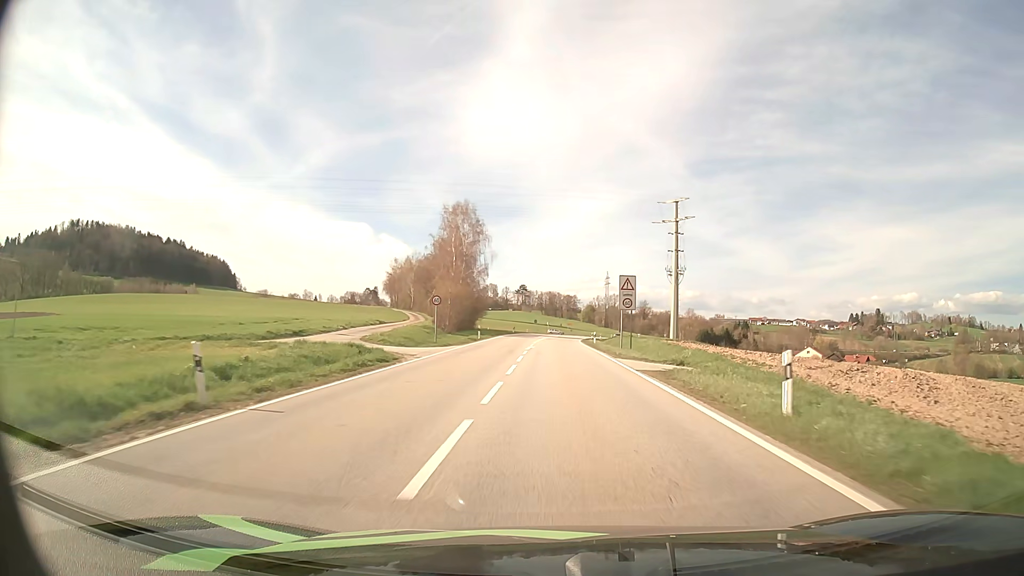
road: secondary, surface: asphalt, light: Day
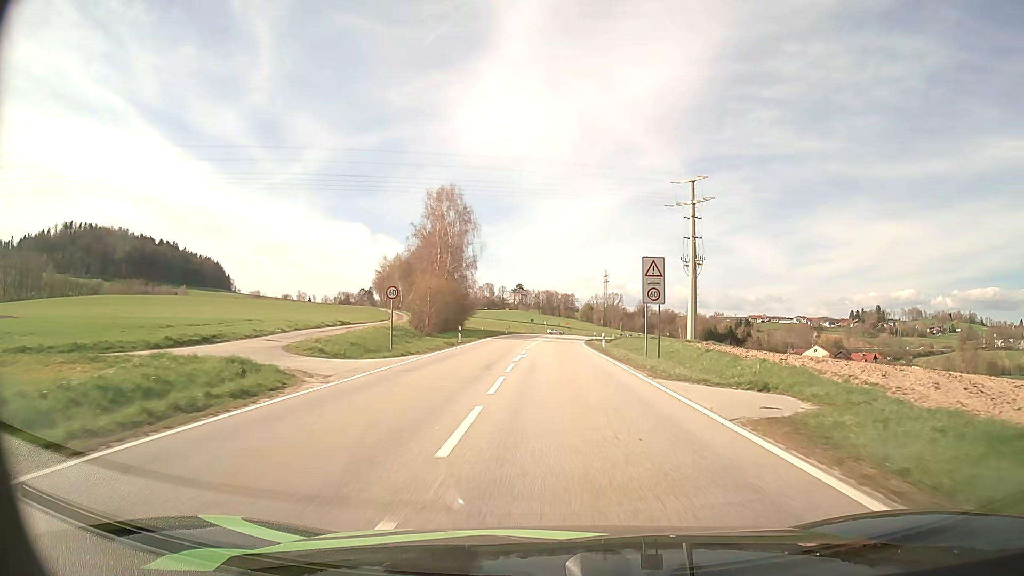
(0.0, +10.6) m; 0°
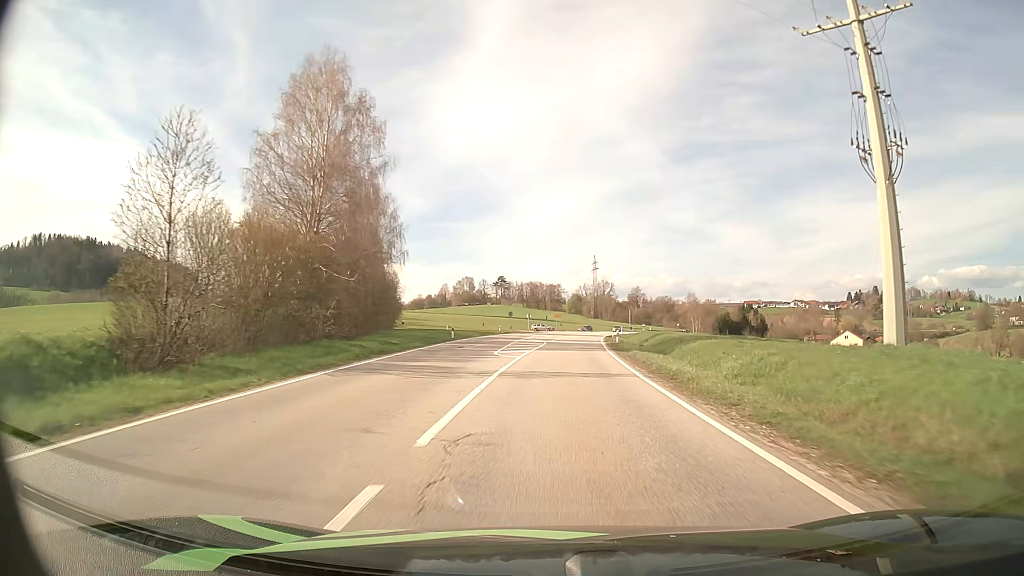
(+0.2, +41.0) m; +1°
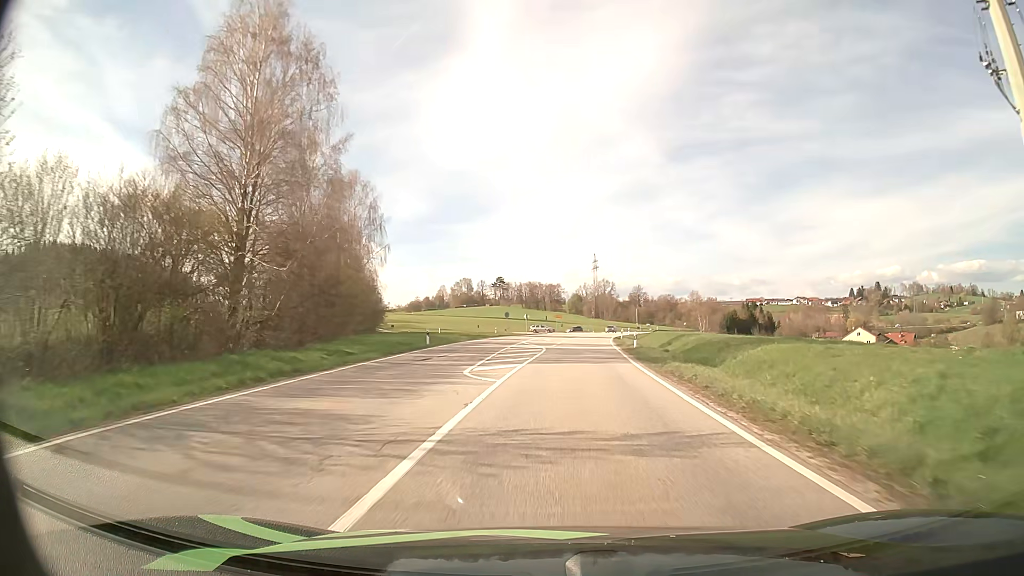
(0.0, +9.8) m; 0°
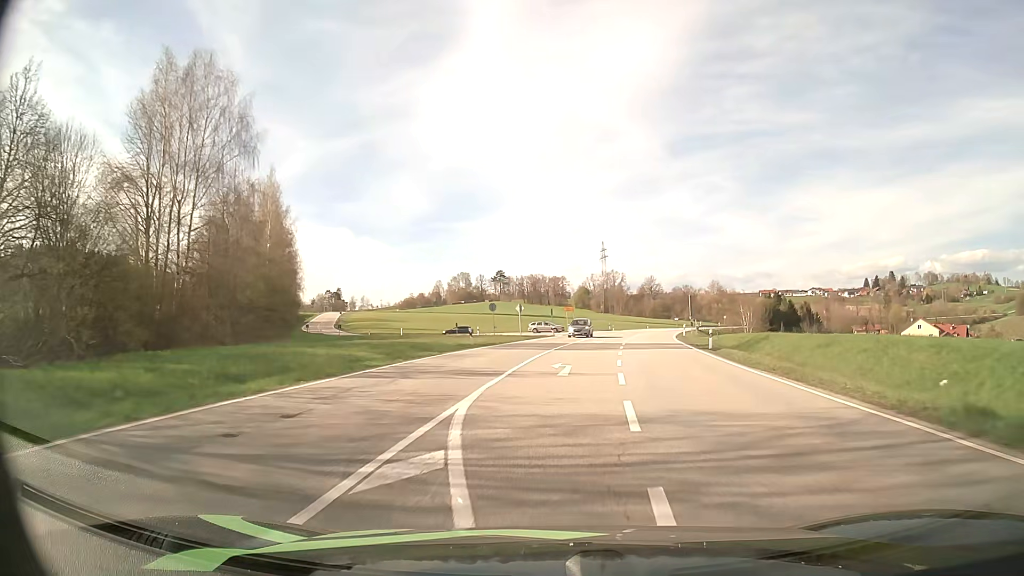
(-0.5, +37.8) m; -1°
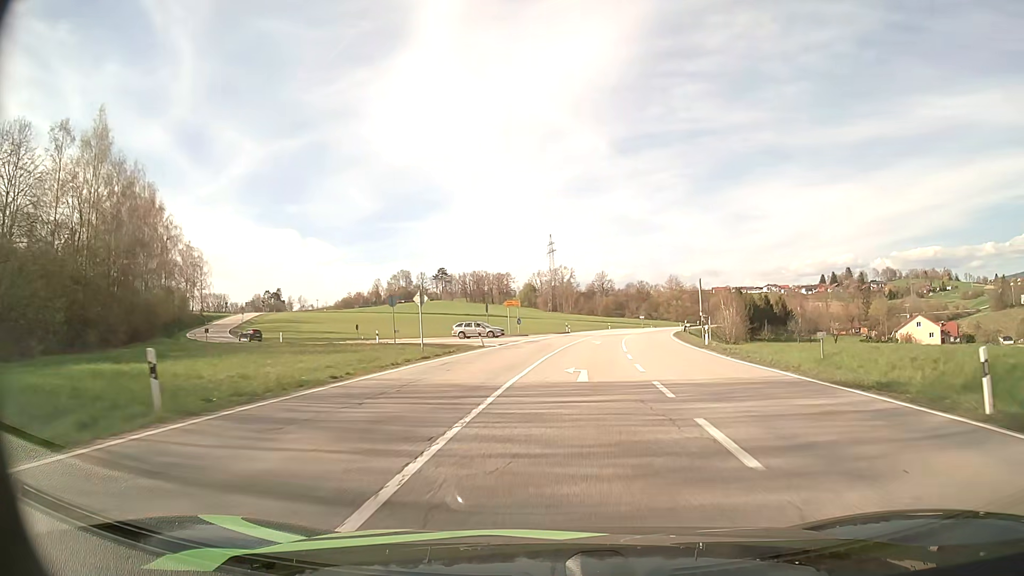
(+0.9, +26.4) m; +4°
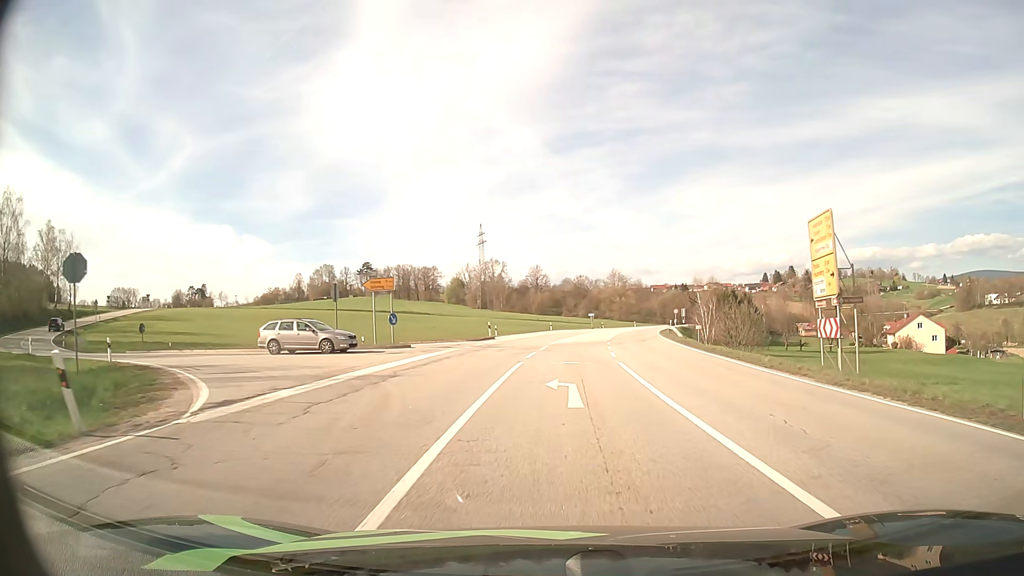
(+1.3, +29.3) m; +6°
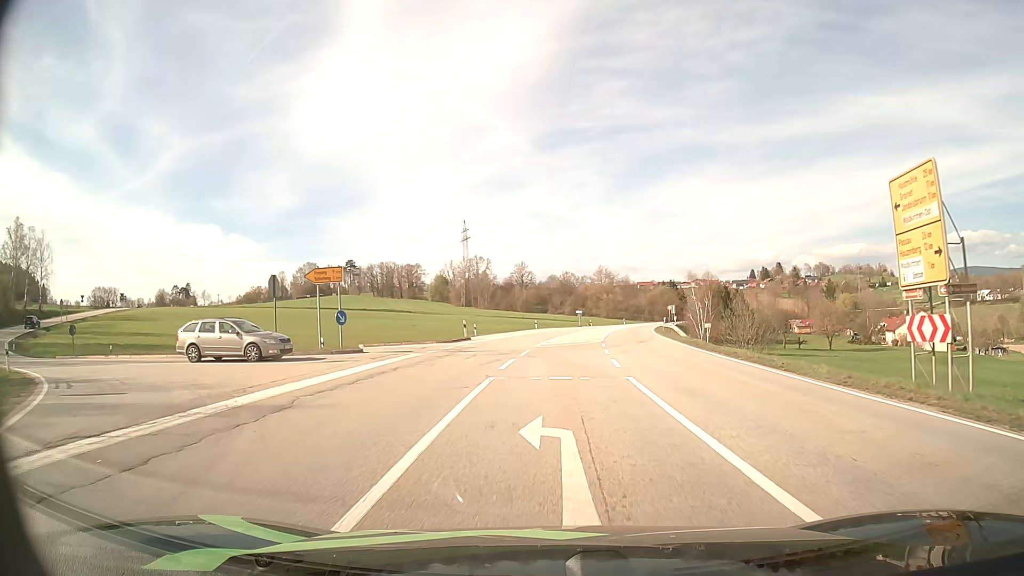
(+0.1, +5.8) m; +1°
(0, +10) (0, +20) (-4, +29) (-13, +32) (-23, +34) (-33, +35) (-43, +38) (-51, +43) (-58, +50) (-64, +58) m
